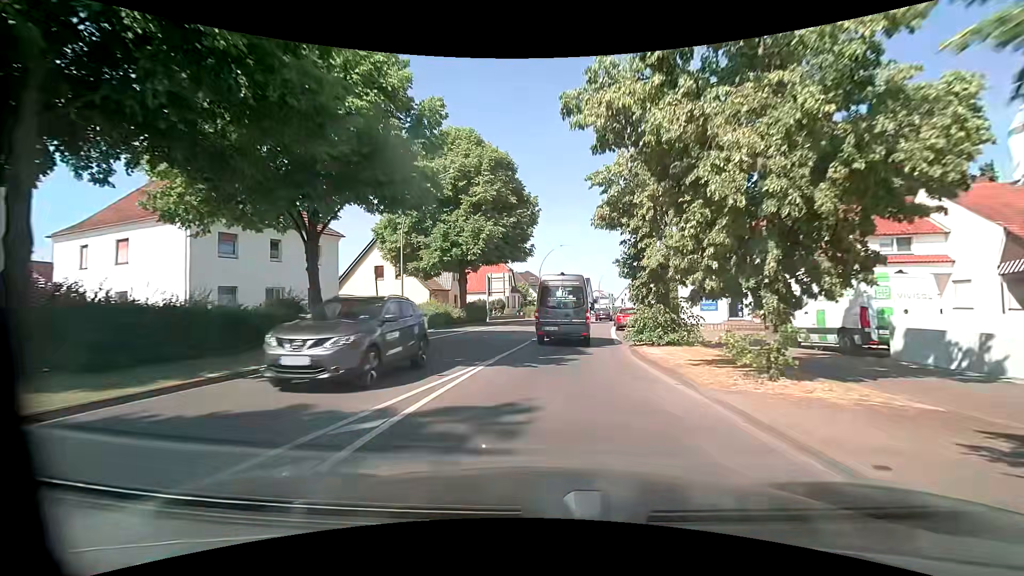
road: primary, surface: asphalt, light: Day
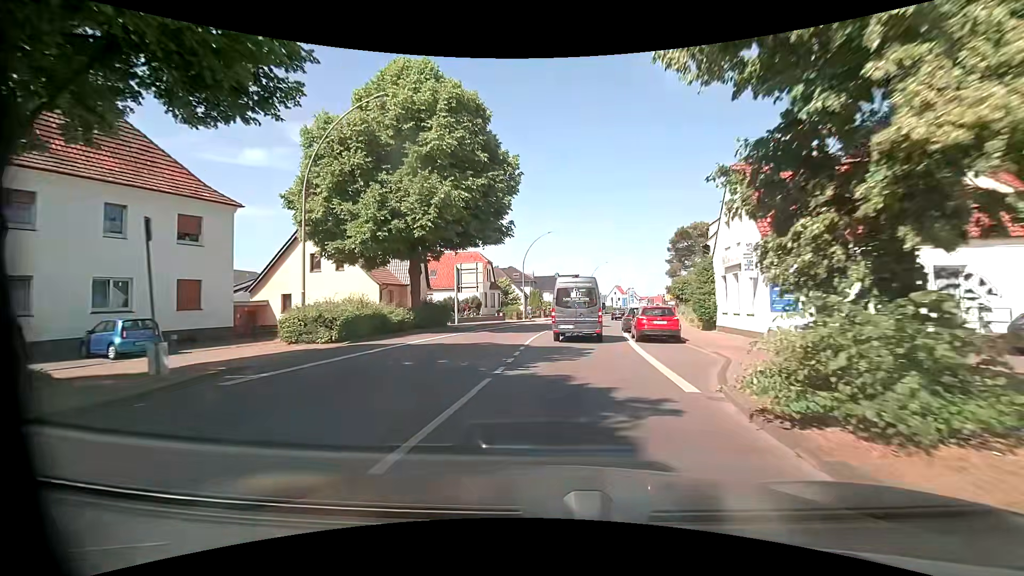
(+0.2, +11.4) m; +2°
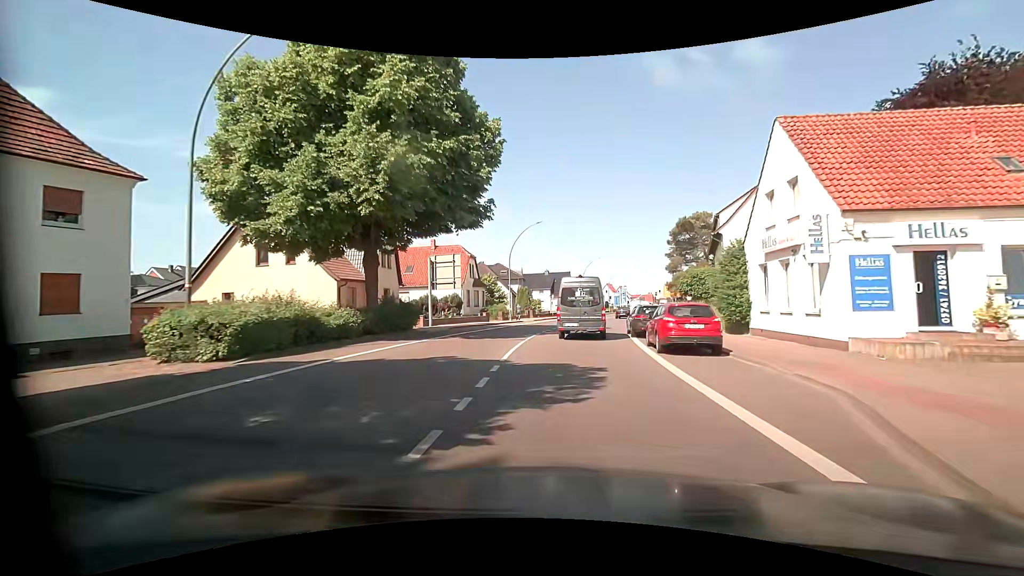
(0.0, +5.9) m; +2°
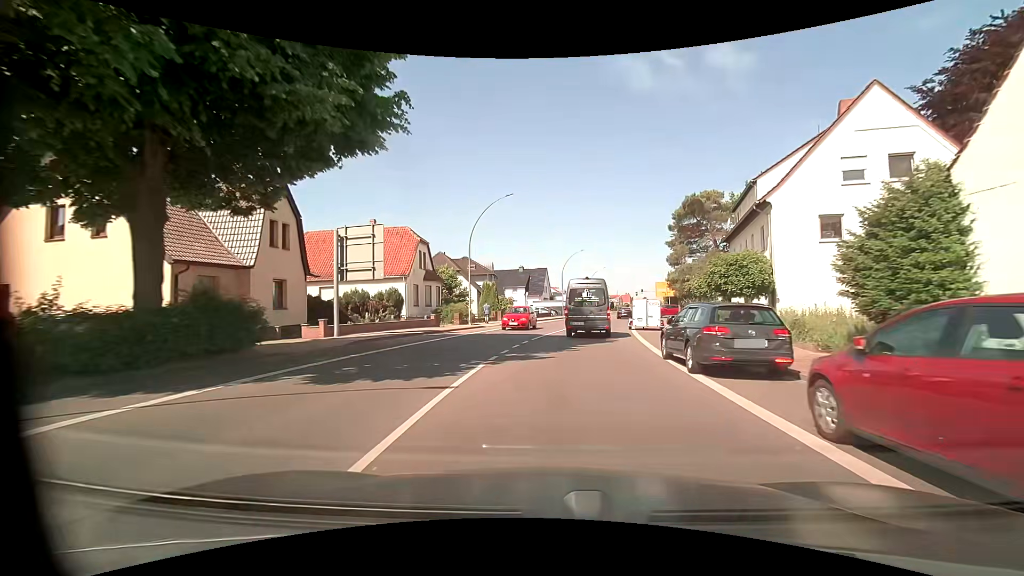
(+0.2, +12.4) m; +2°
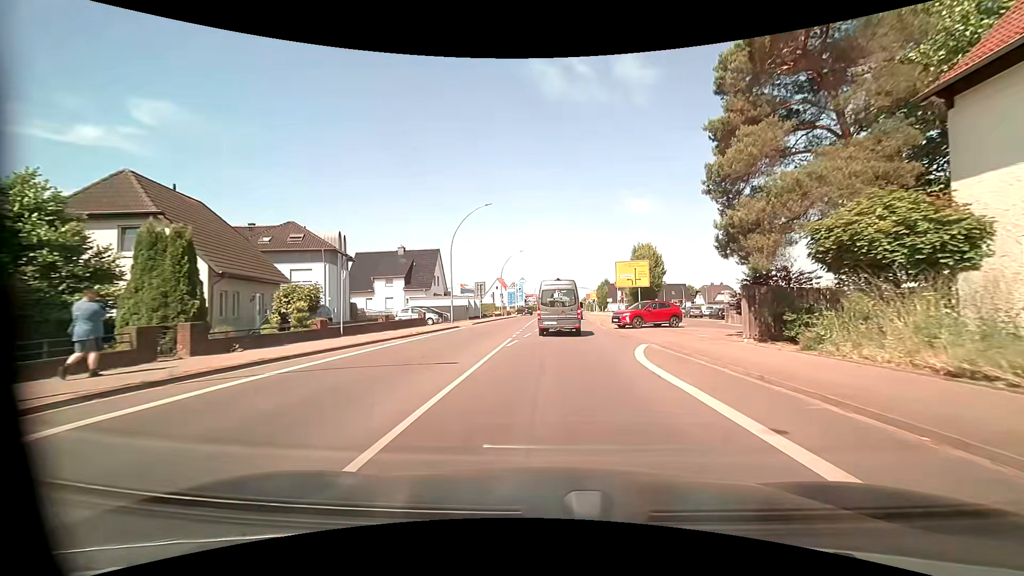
(+3.0, +33.2) m; +10°
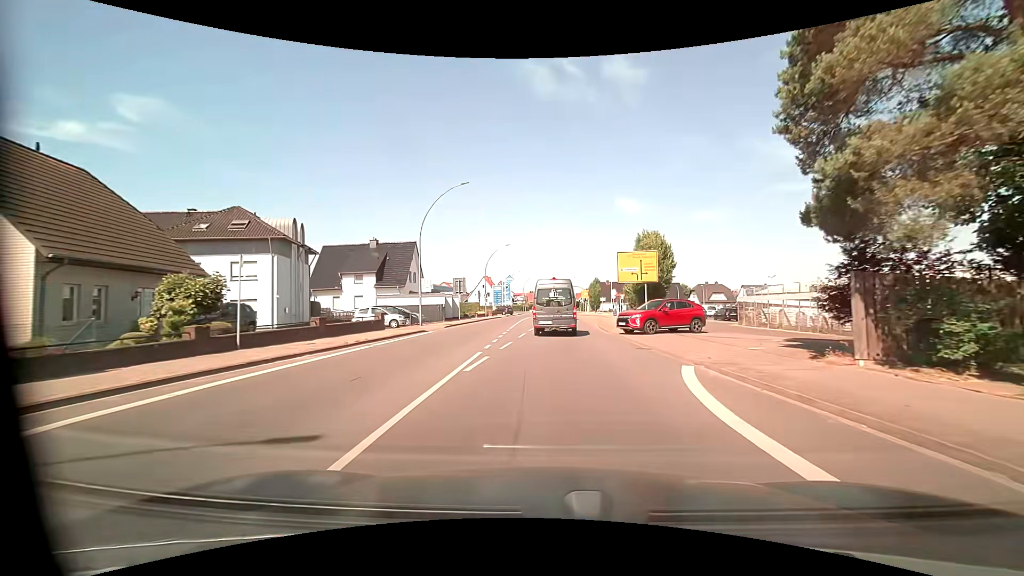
(+0.1, +6.8) m; +1°
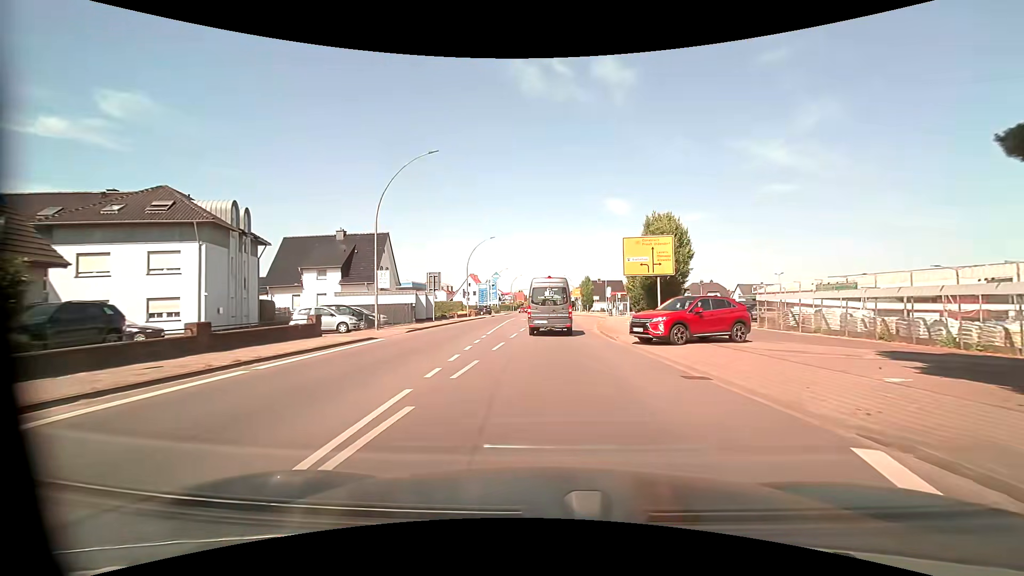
(+0.1, +6.7) m; +2°
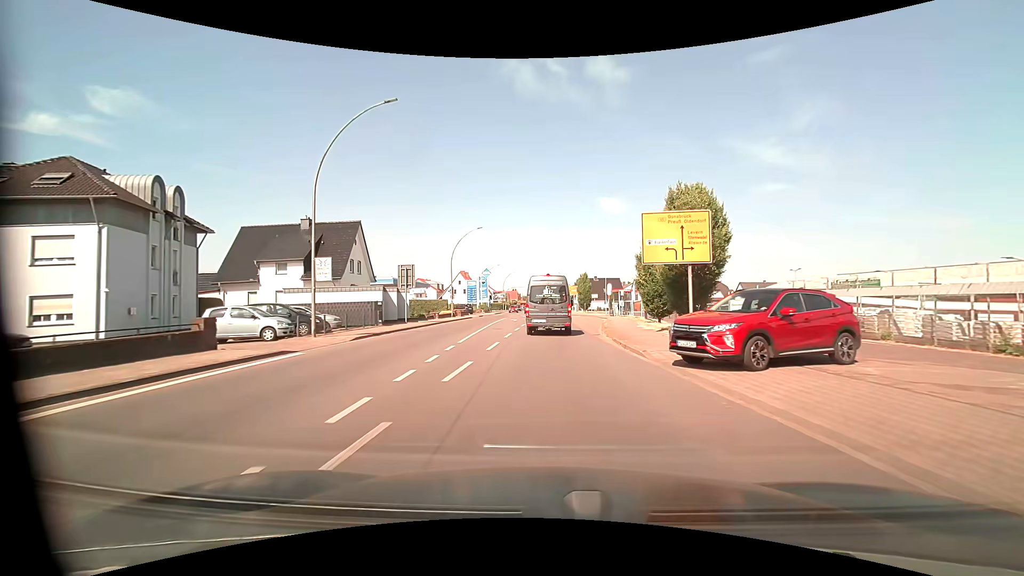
(+0.1, +6.6) m; +1°
(0, +10) (0, +20) (0, +30) (0, +40) (0, +50) (0, +60) (+1, +70) (+1, +80) (0, +90) (+1, +100) m
